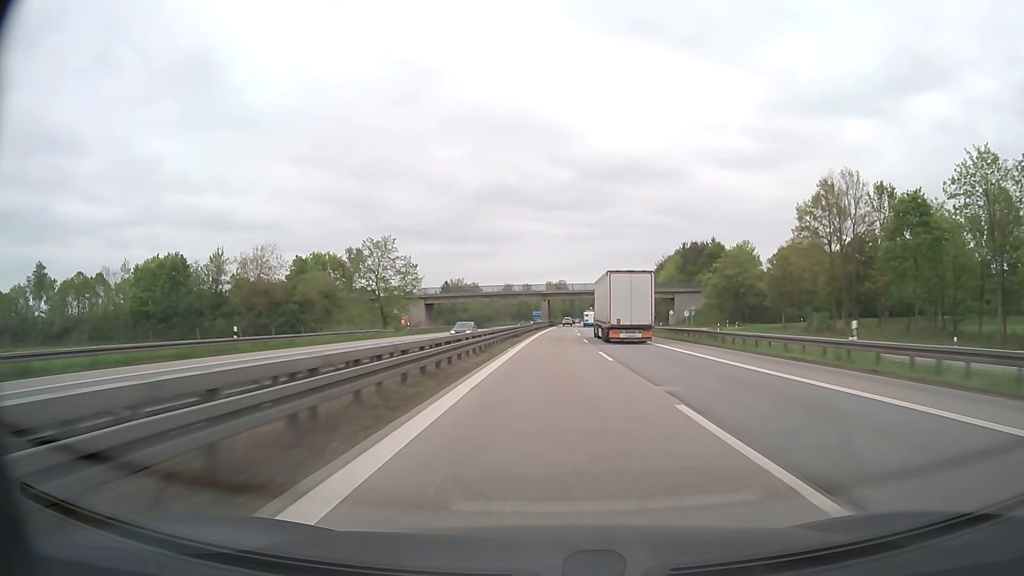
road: motorway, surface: asphalt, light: Day
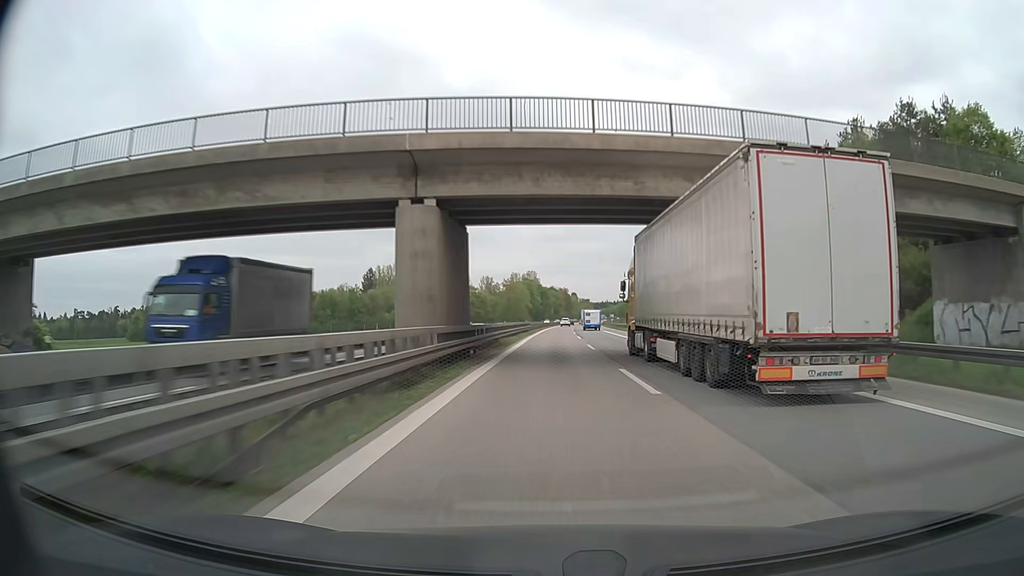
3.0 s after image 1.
(+2.5, +103.0) m; +3°
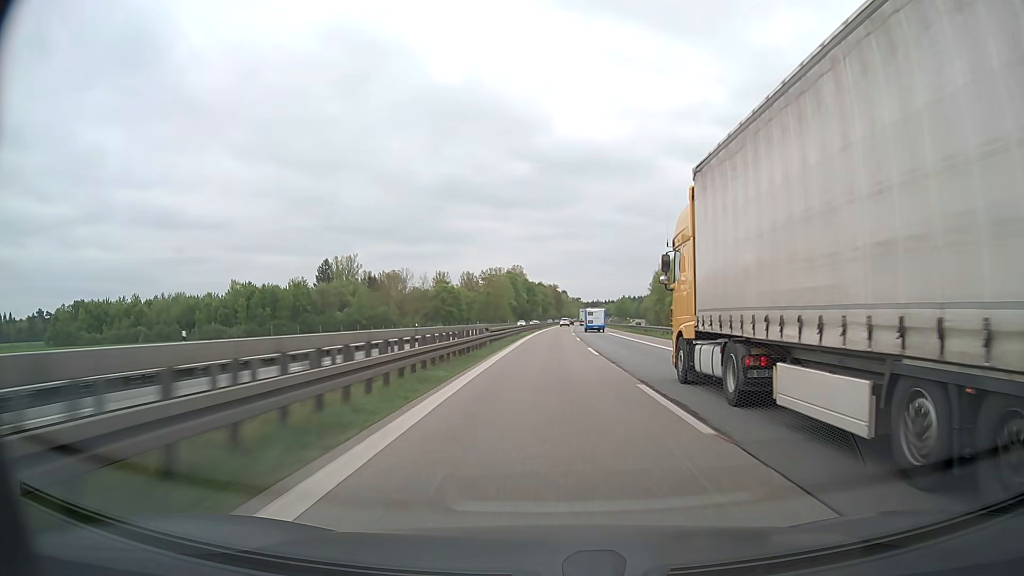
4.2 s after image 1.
(+0.5, +41.2) m; +2°
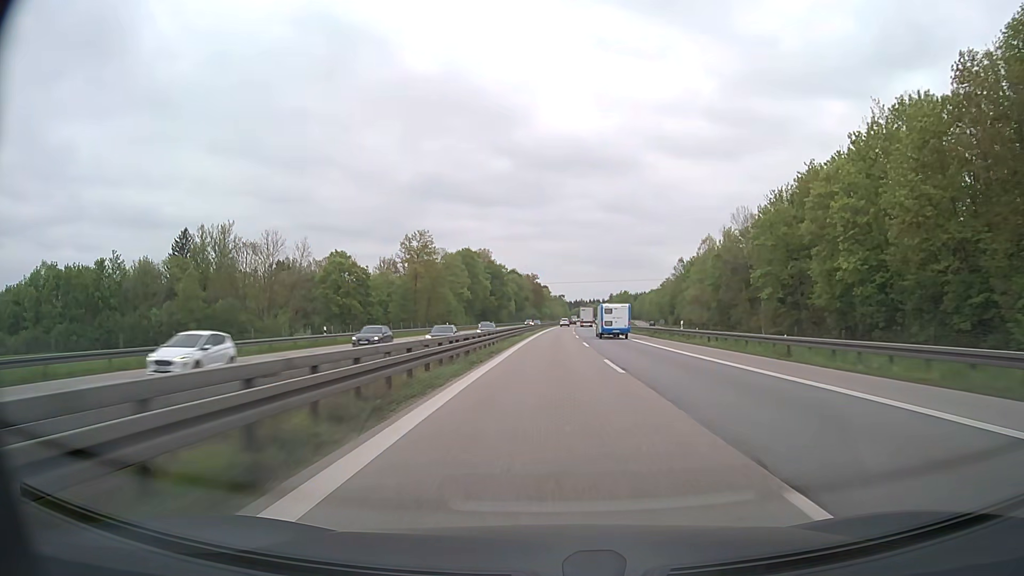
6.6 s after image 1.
(+0.2, +82.4) m; +1°
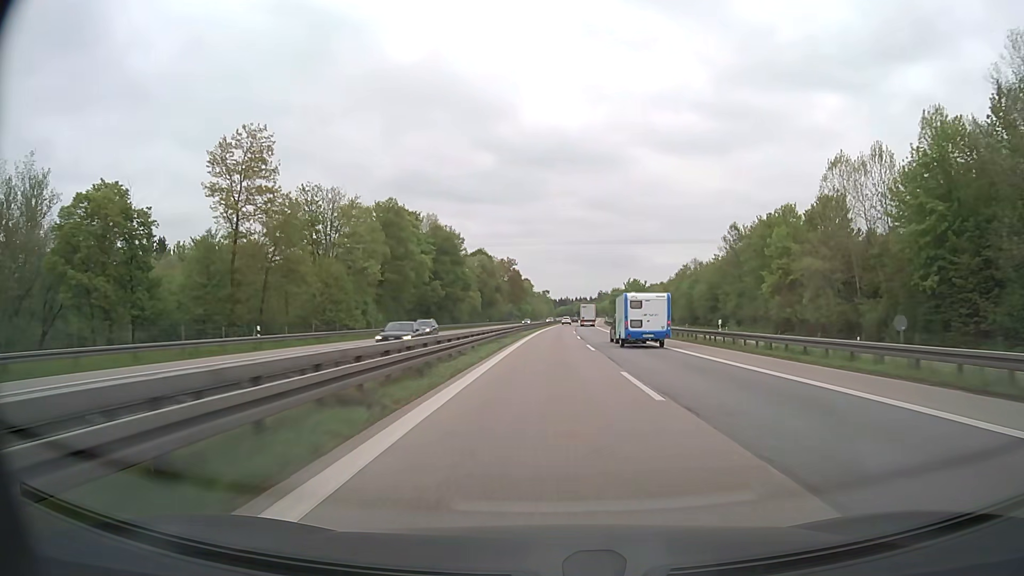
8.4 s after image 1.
(+1.0, +61.9) m; +1°
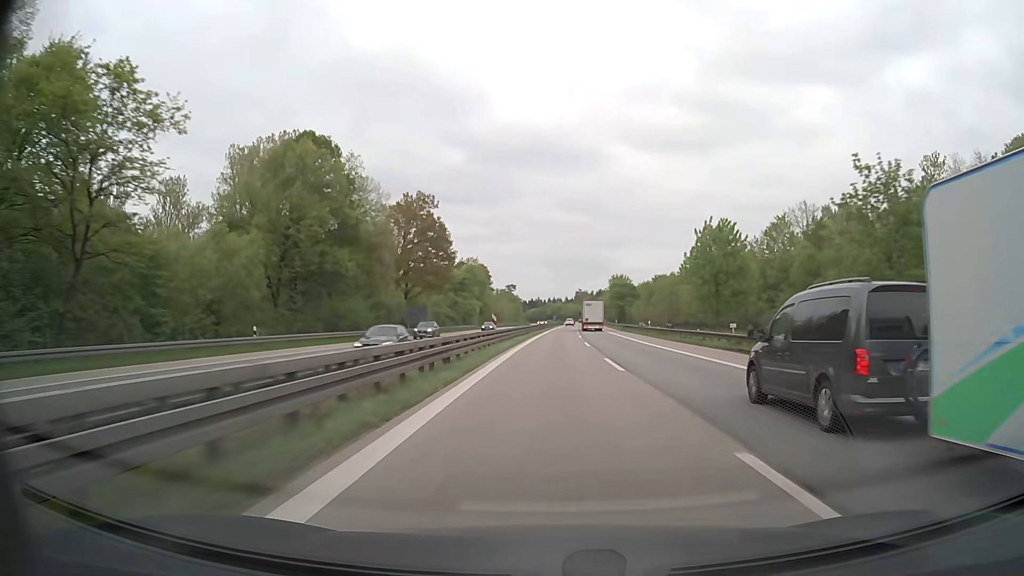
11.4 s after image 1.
(+2.6, +103.2) m; +3°
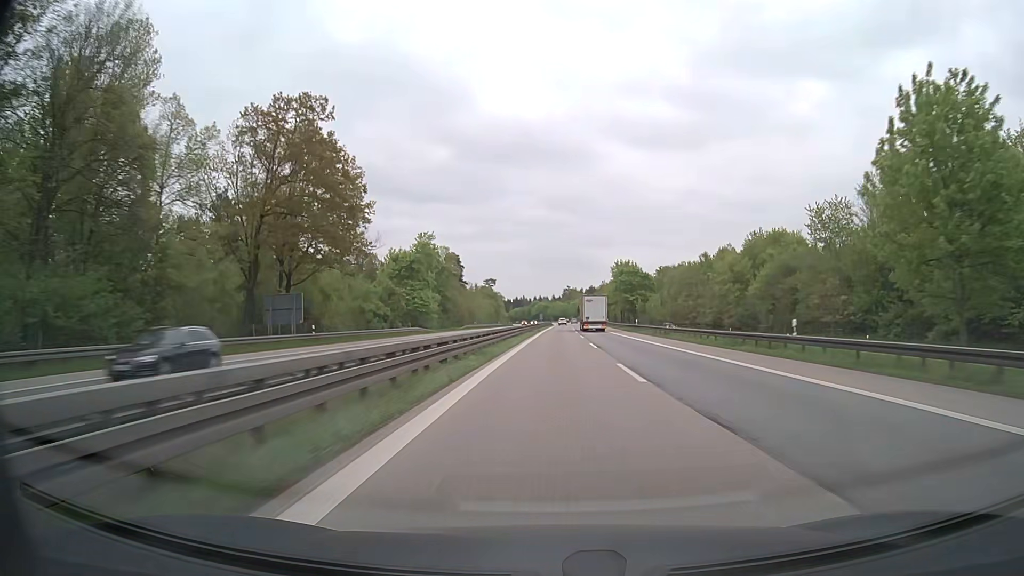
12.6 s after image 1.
(+0.3, +41.2) m; +1°
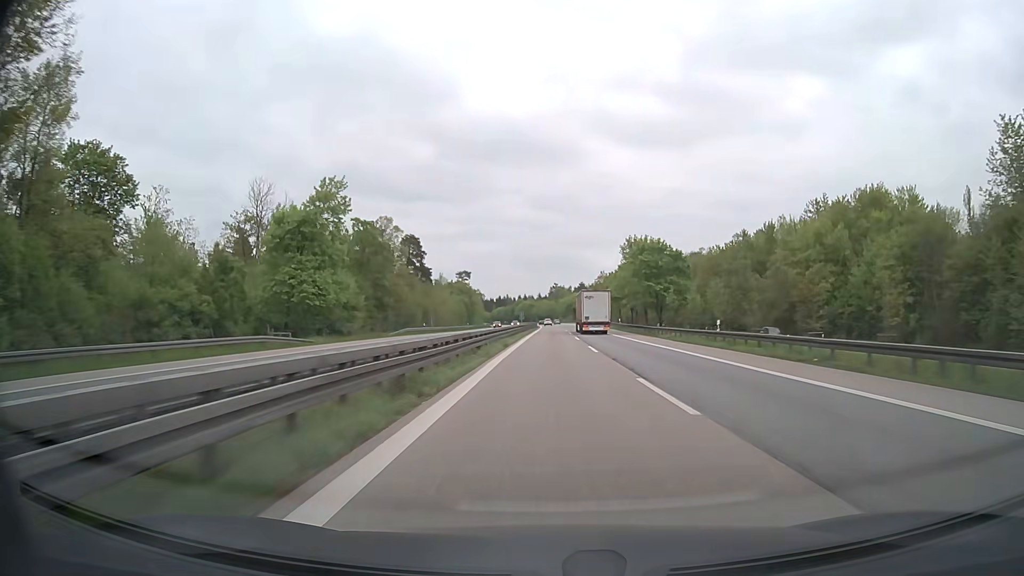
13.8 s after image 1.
(+0.4, +41.2) m; +1°
(0, +10) (0, +20) (0, +30) (0, +40) (0, +50) (0, +60) (0, +70) (+1, +80) (+1, +90) (+1, +100) m
